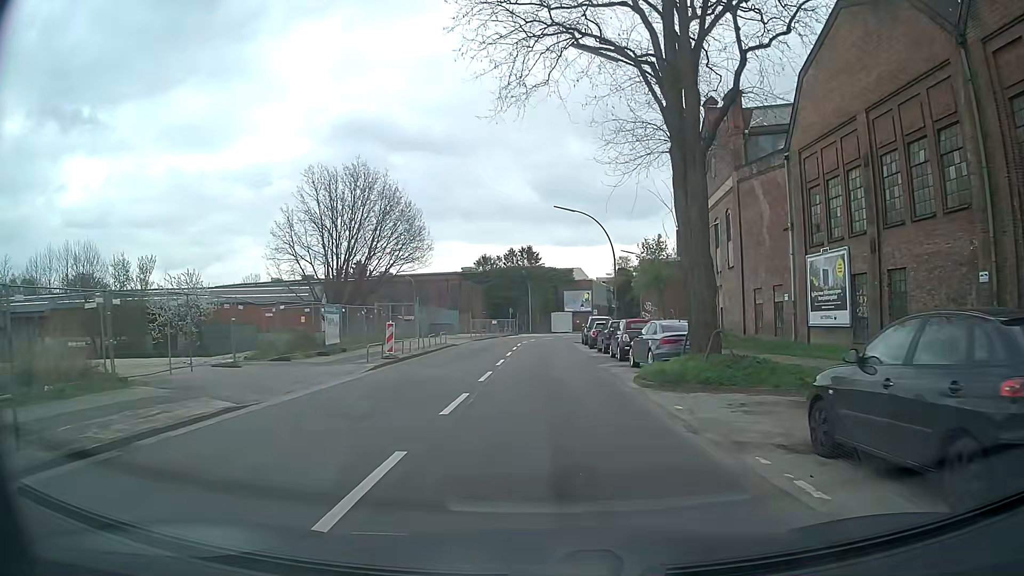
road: residential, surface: asphalt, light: Day
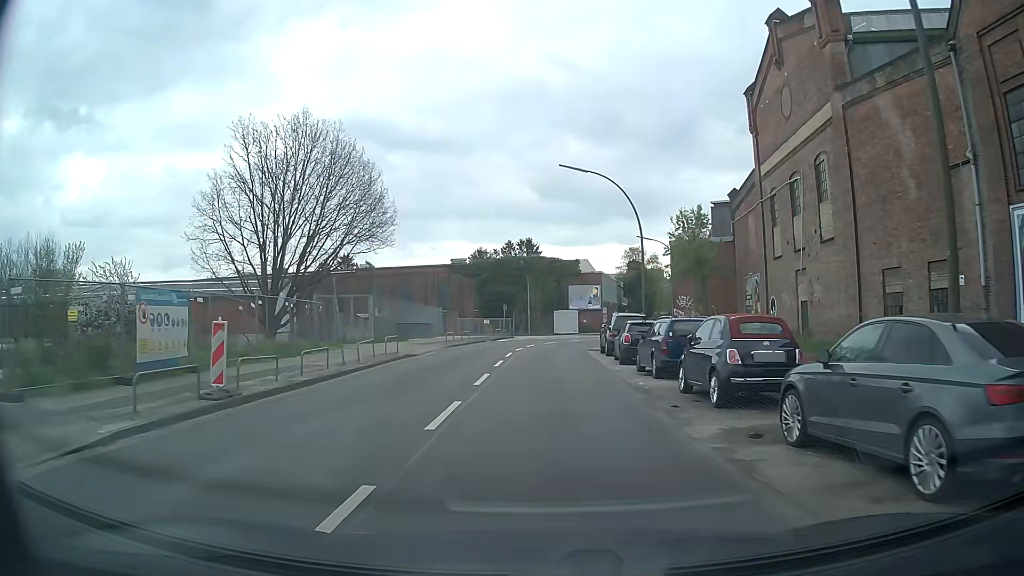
(0.0, +13.4) m; 0°
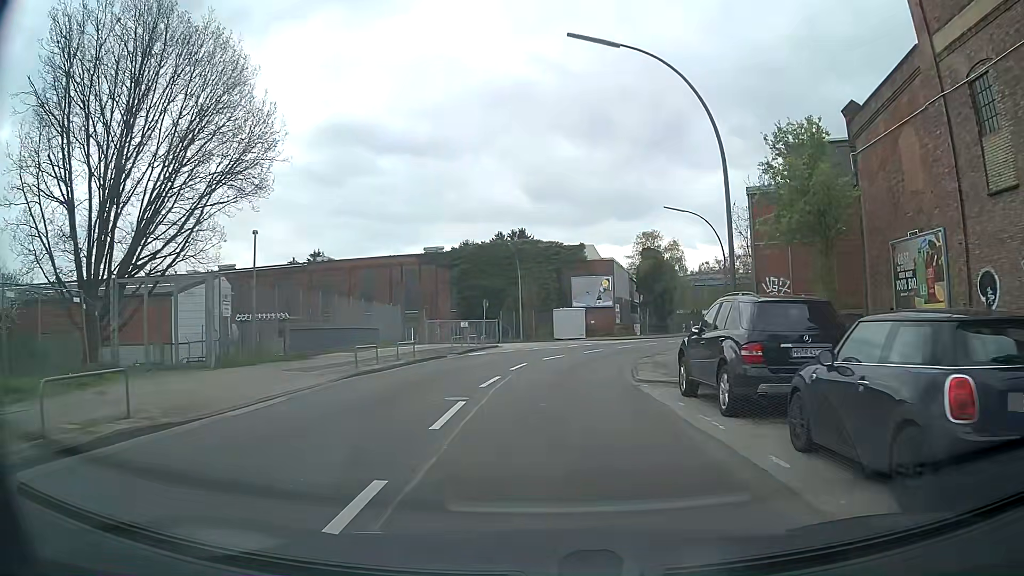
(+0.1, +17.9) m; +1°
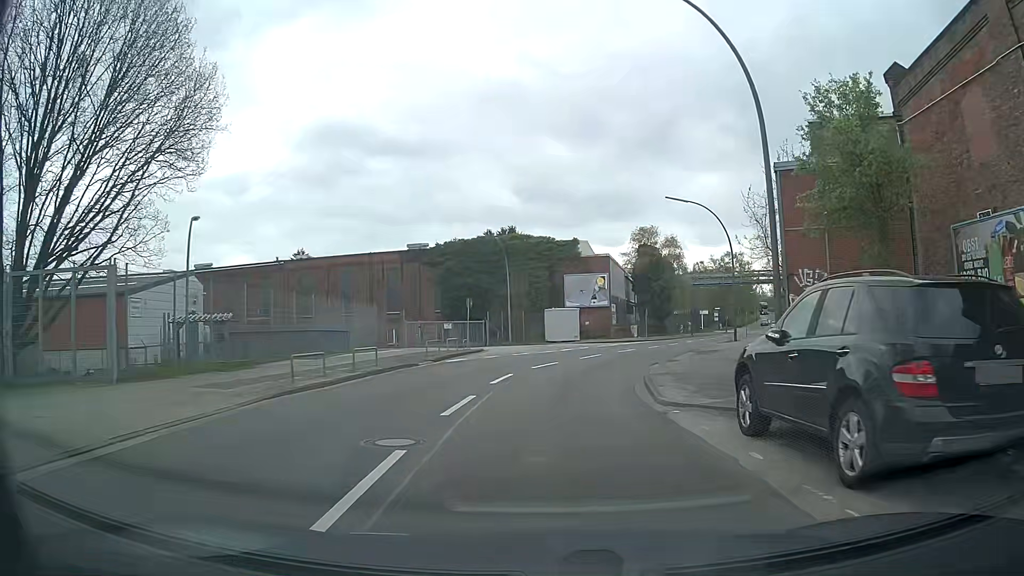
(0.0, +4.5) m; 0°
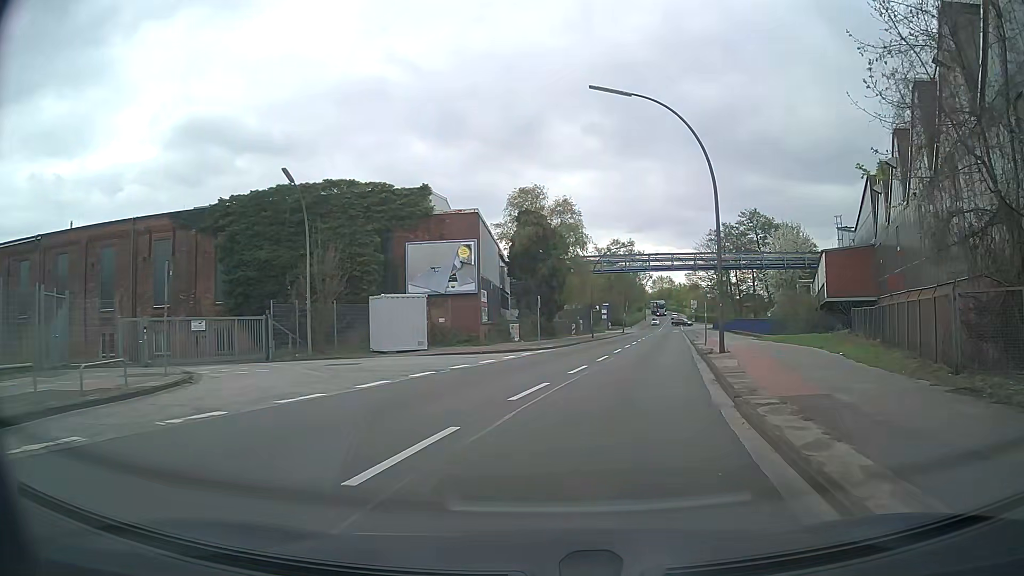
(+1.9, +22.3) m; +12°
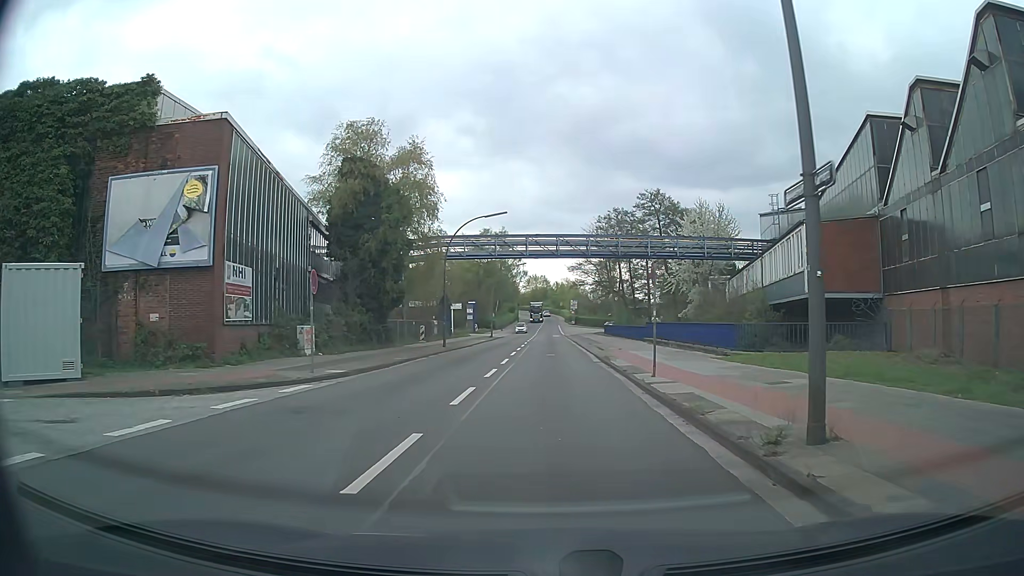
(+2.1, +17.6) m; +11°
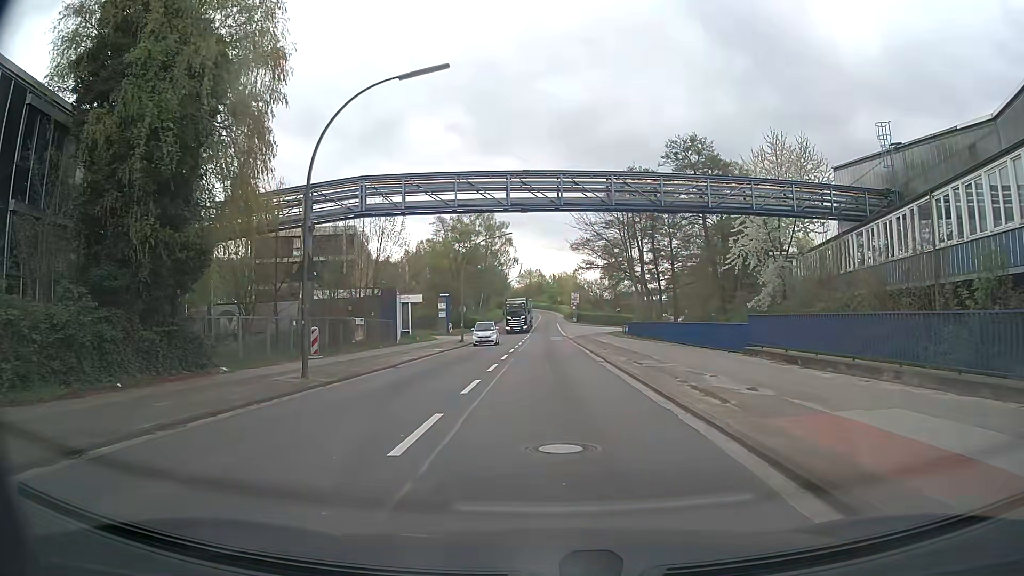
(+0.1, +22.6) m; 0°
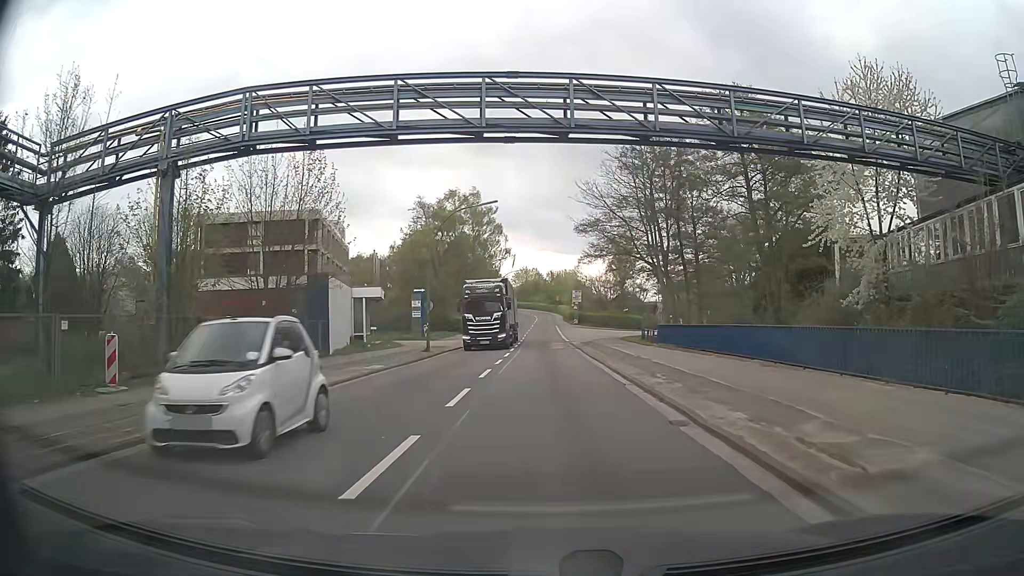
(-0.1, +13.5) m; 0°
(0, +10) (0, +20) (0, +30) (0, +40) (0, +50) (0, +60) (0, +70) (0, +80) (+1, +90) (+1, +100) m
